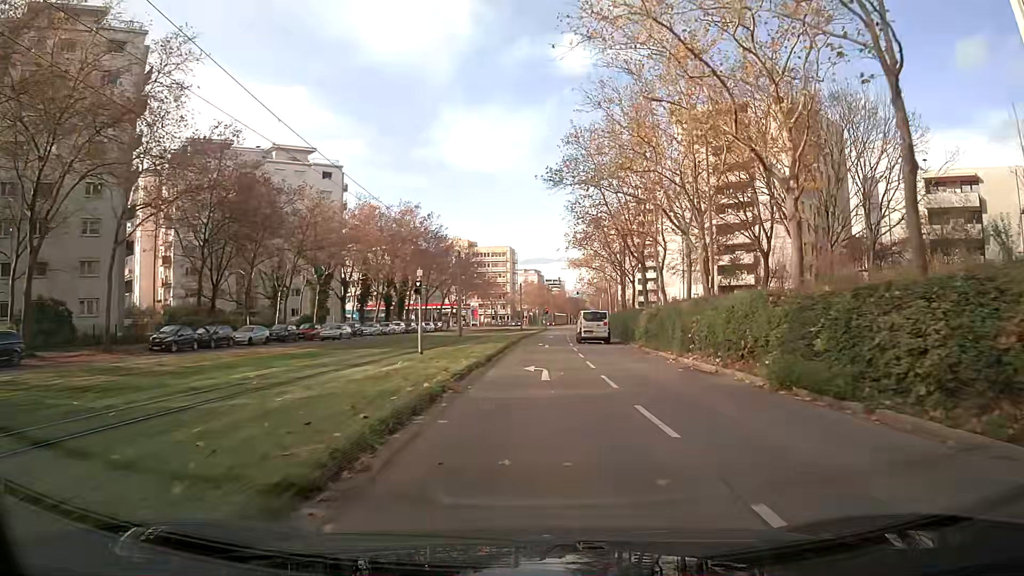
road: tertiary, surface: asphalt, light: Day
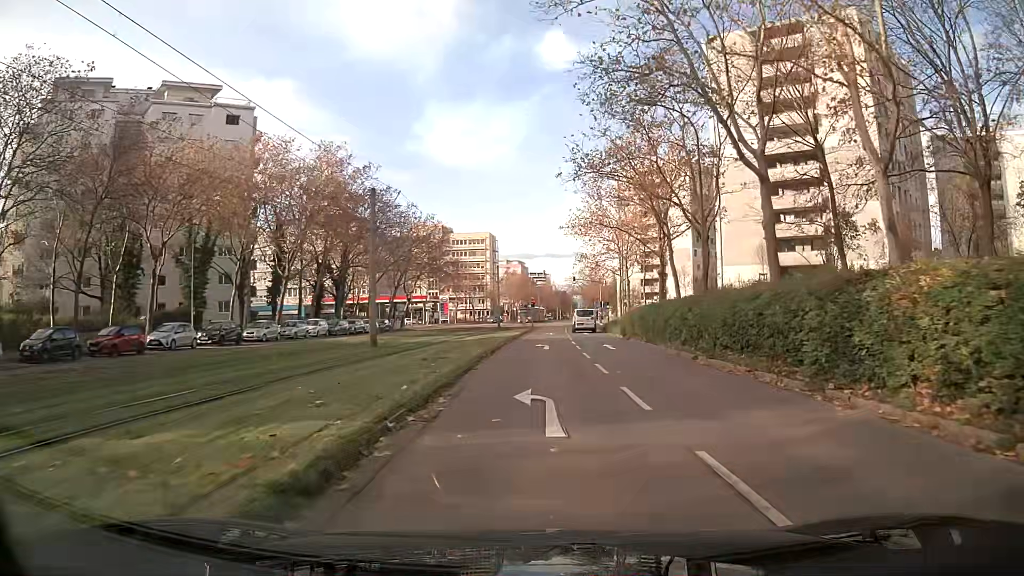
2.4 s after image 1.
(+0.2, +27.9) m; +1°
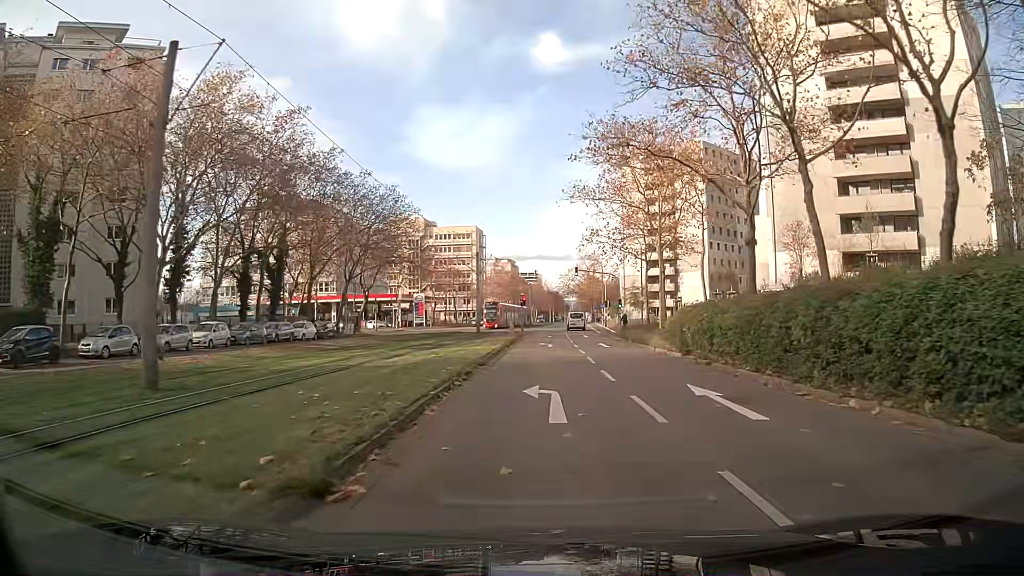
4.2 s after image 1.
(+0.1, +18.8) m; +1°
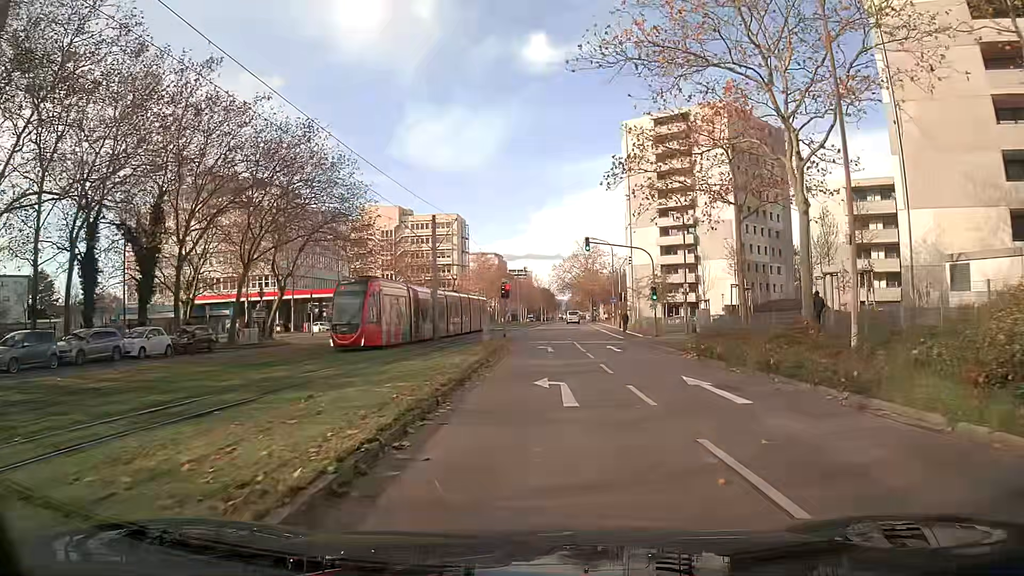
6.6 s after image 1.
(+0.2, +22.2) m; +1°
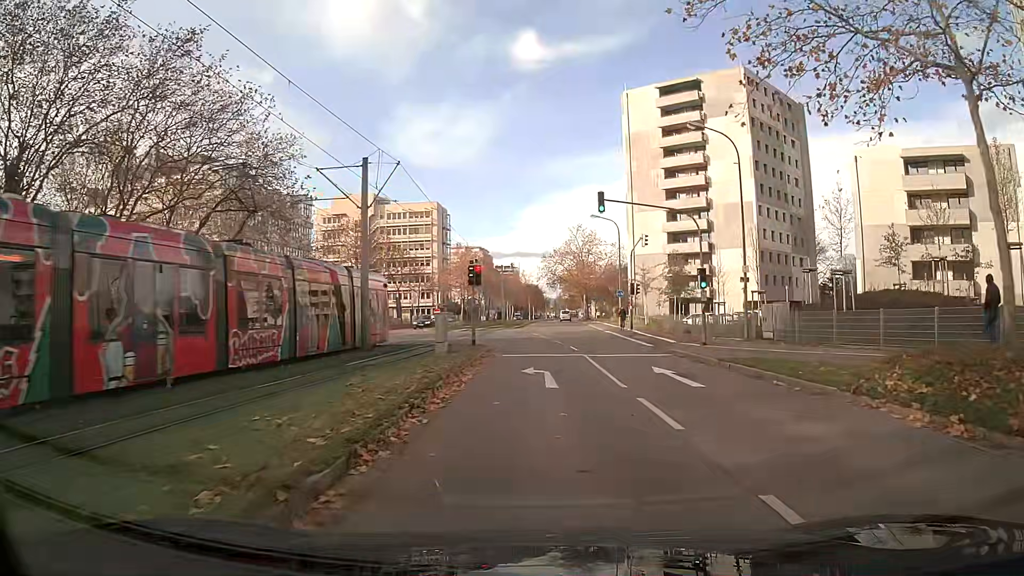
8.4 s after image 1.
(+0.2, +14.4) m; +1°
(0, +10) (0, +20) (-1, +30) (-5, +39) (-12, +46) (-21, +50) (-31, +51) (-41, +52) (-42, +61) (-39, +71) m
